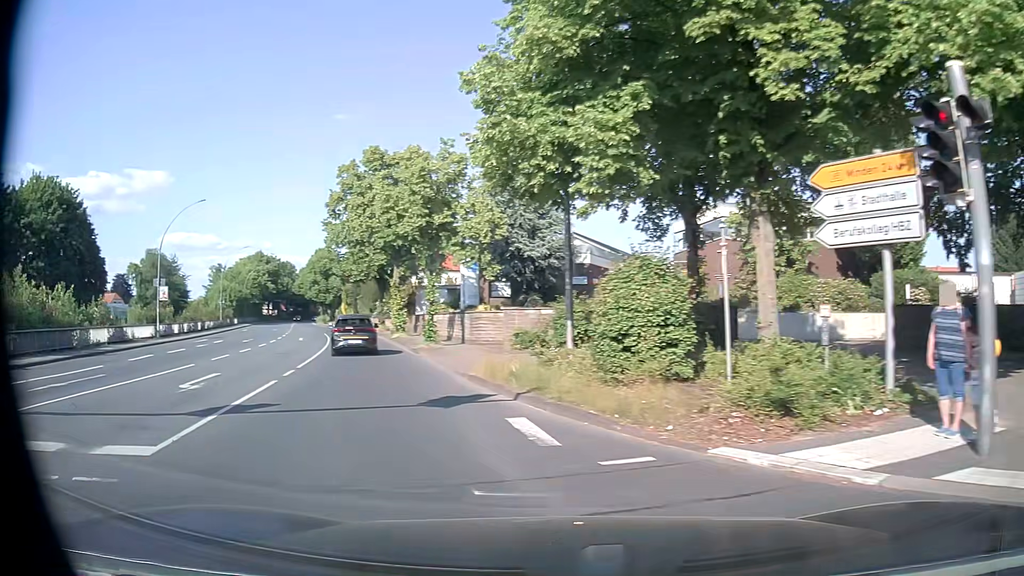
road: primary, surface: asphalt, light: Day
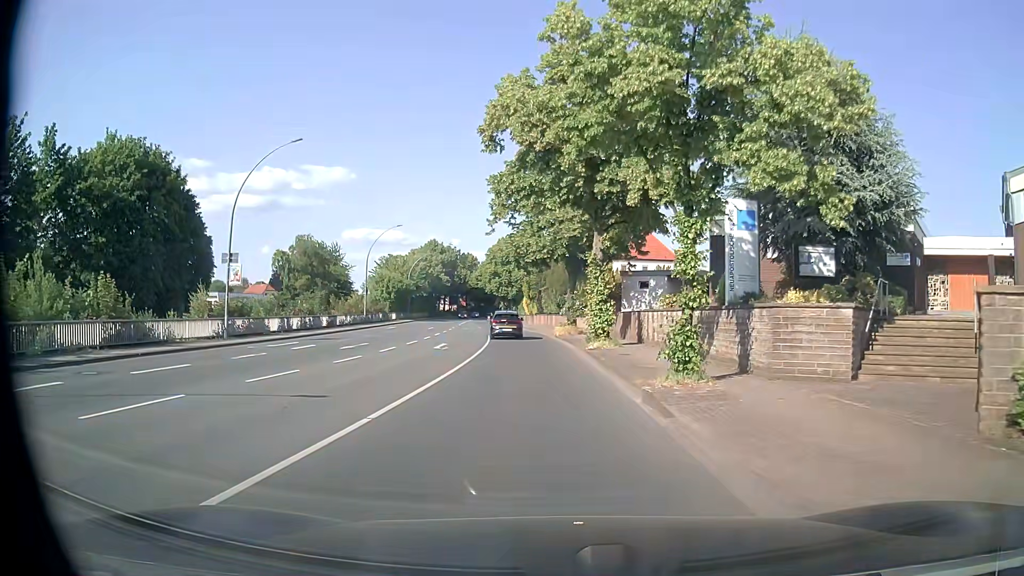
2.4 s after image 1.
(-4.4, +16.6) m; -18°
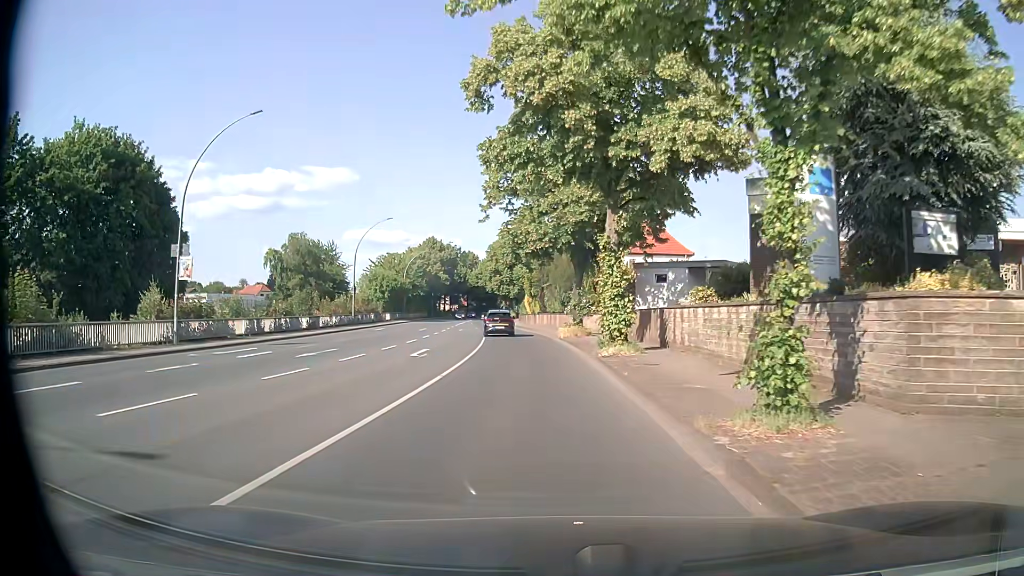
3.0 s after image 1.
(0.0, +5.4) m; 0°
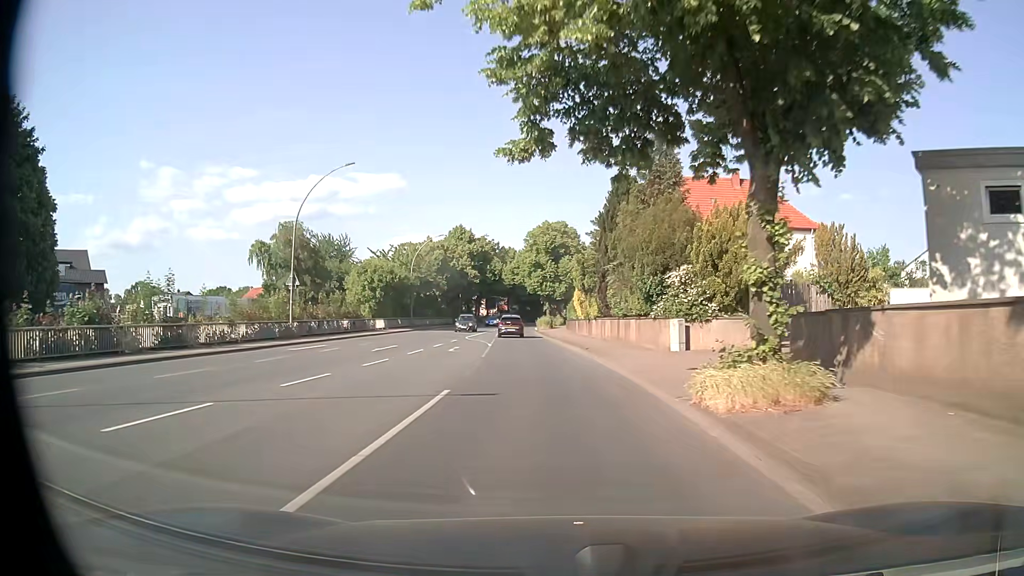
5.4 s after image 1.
(-1.0, +25.6) m; -4°
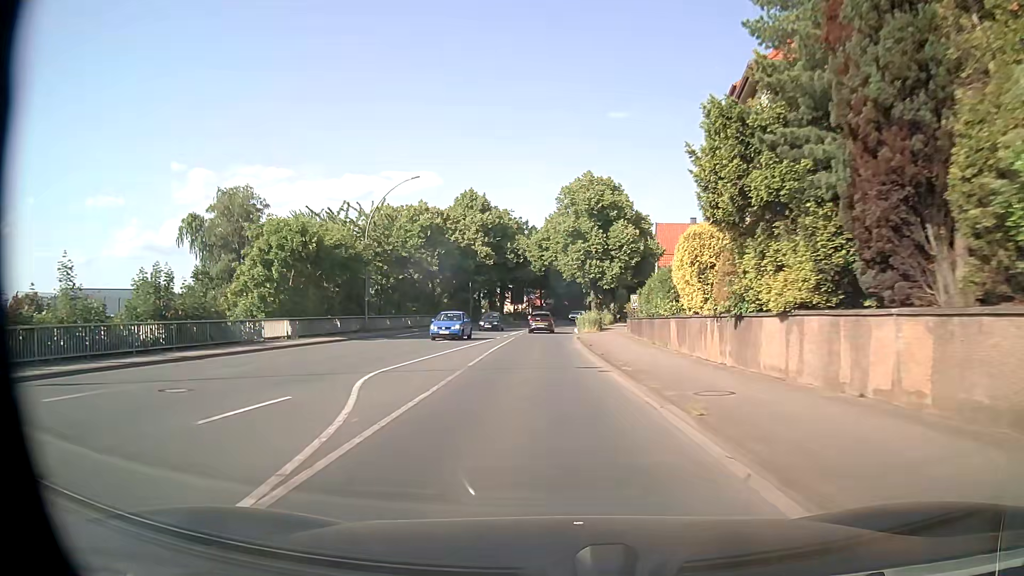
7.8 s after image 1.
(-1.1, +30.0) m; -4°
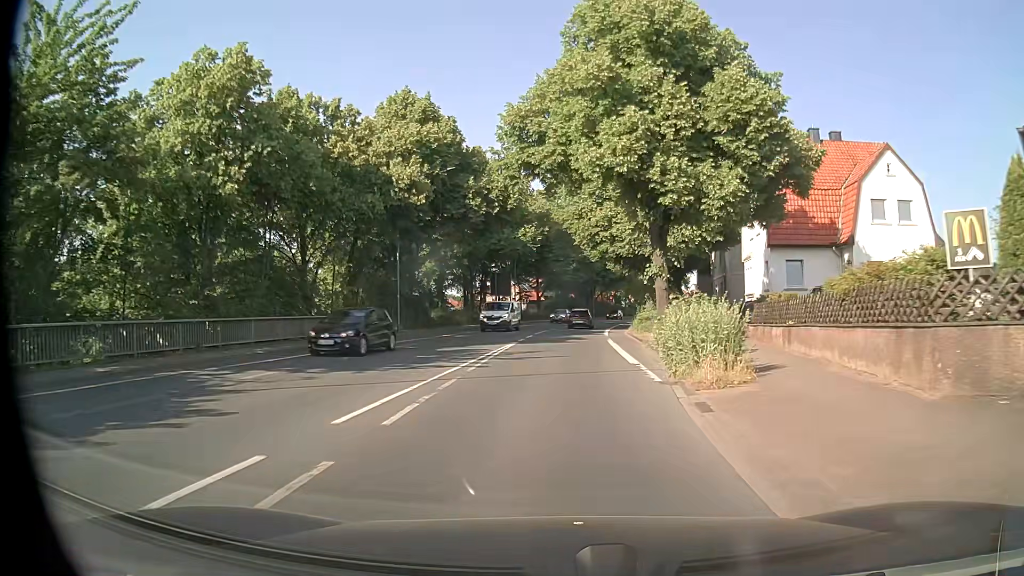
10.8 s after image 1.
(-0.6, +37.3) m; 0°
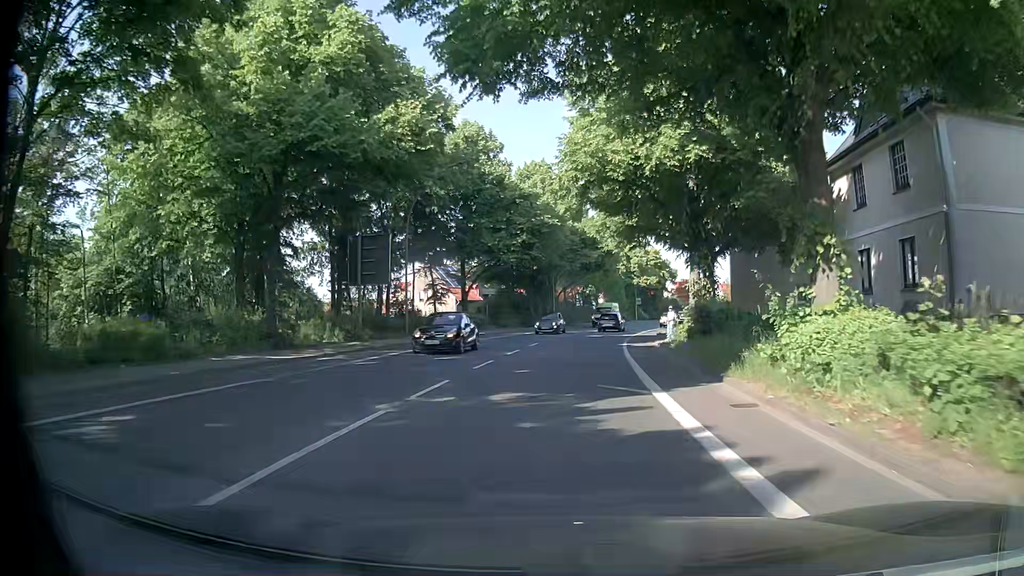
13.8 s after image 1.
(+0.9, +37.4) m; +3°
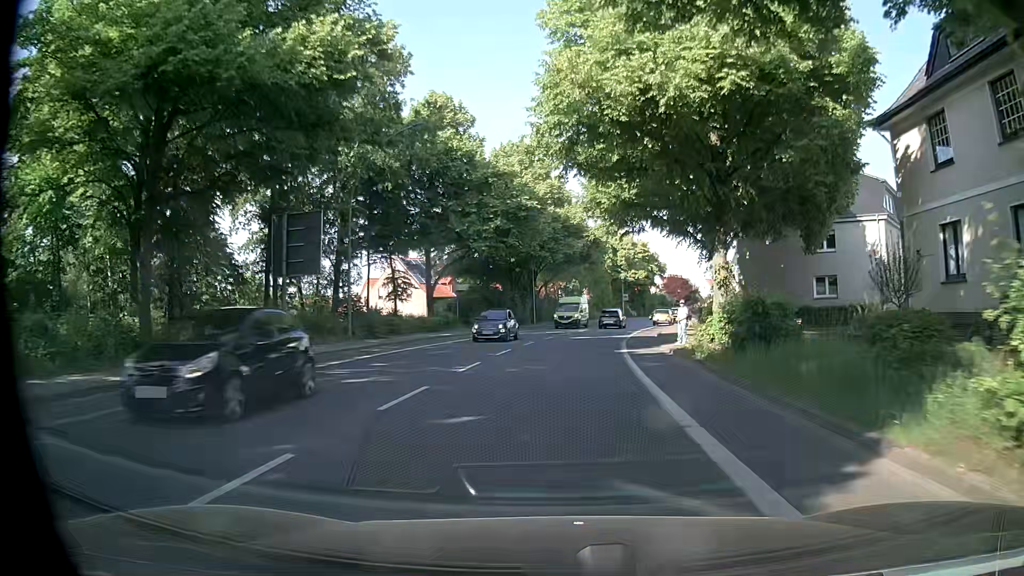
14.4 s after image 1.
(+0.2, +7.6) m; +1°
(0, +10) (+1, +20) (+2, +30) (+3, +40) (+5, +50) (+7, +59) (+9, +69) (+13, +79) (+16, +88) (+20, +97) m
